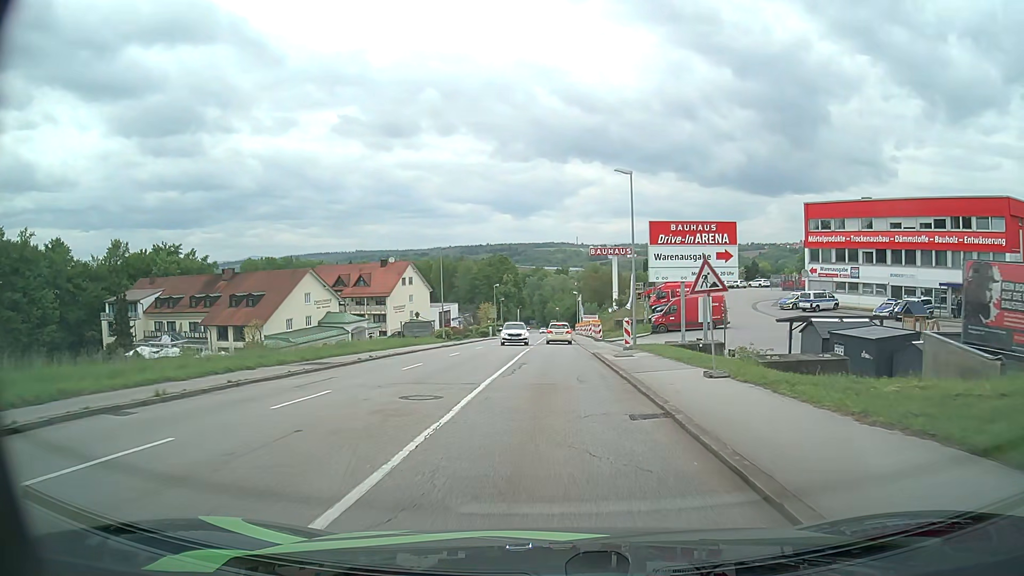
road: tertiary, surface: asphalt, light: Day
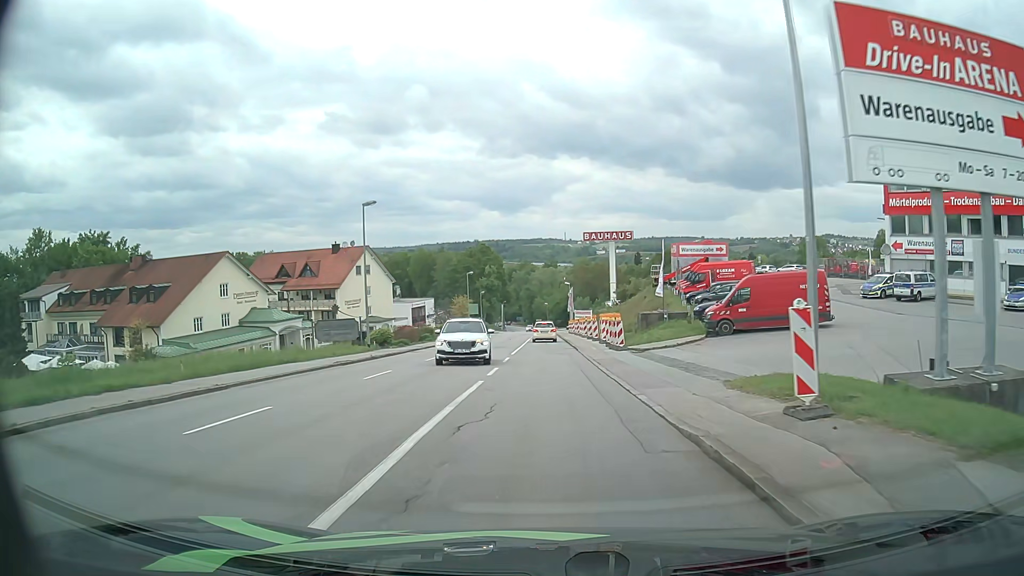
(+0.2, +21.4) m; +1°
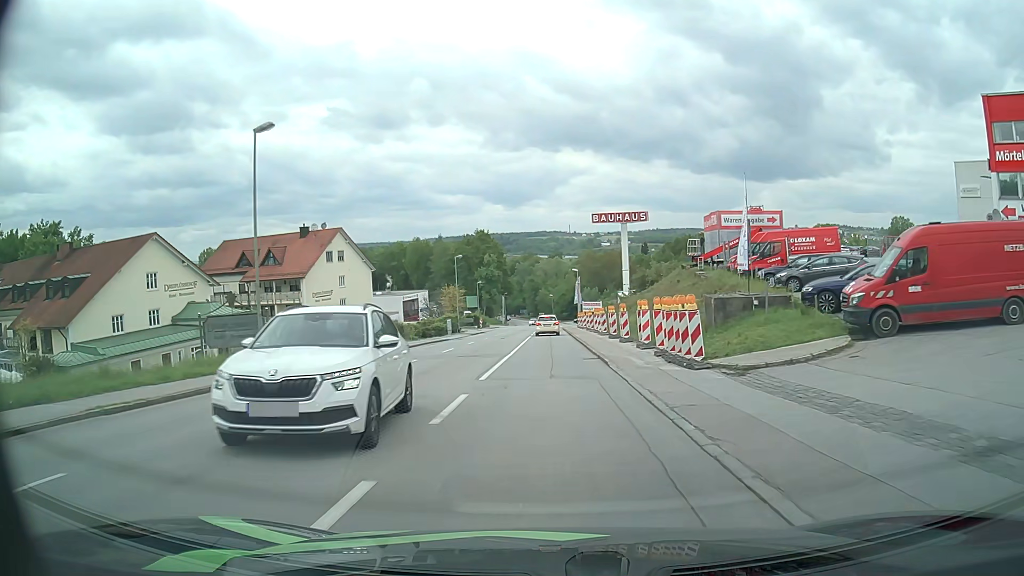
(0.0, +14.9) m; 0°
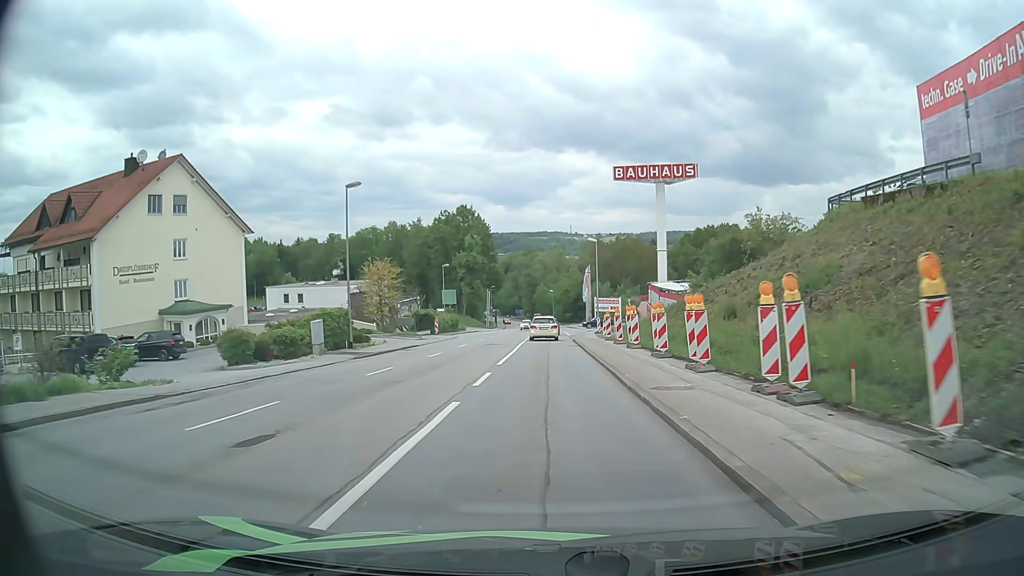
(+0.1, +39.0) m; 0°
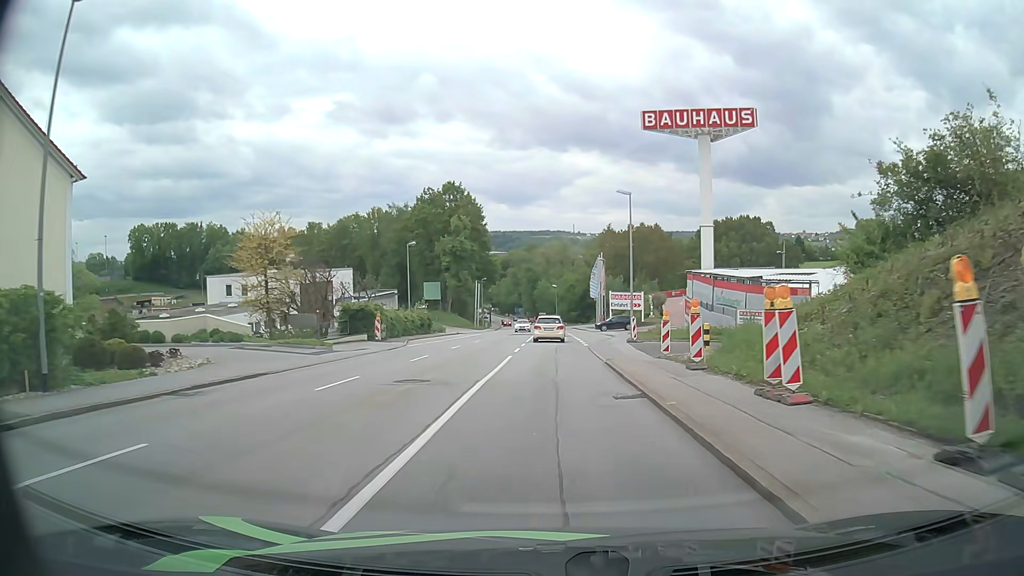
(0.0, +22.2) m; 0°
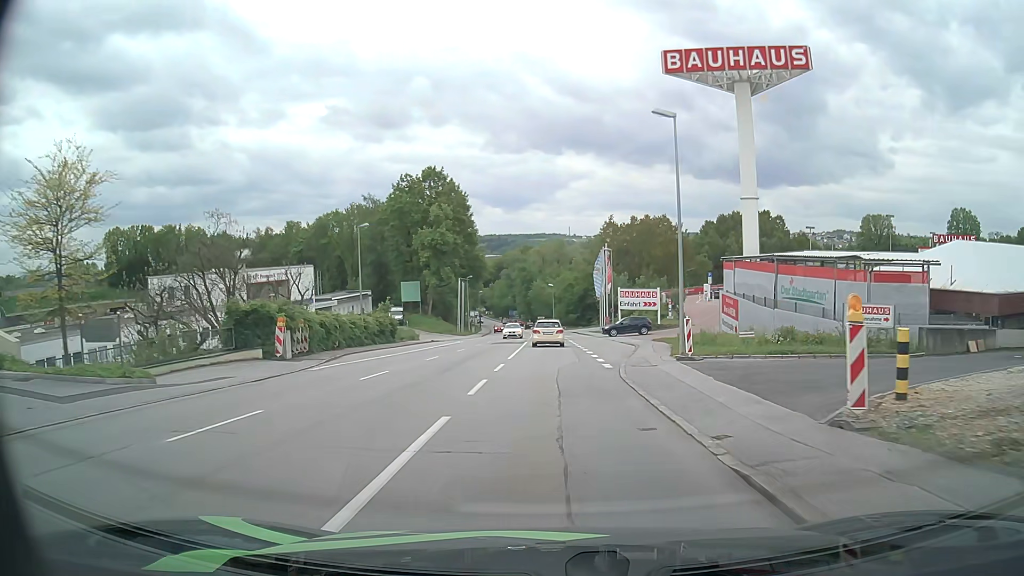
(0.0, +14.6) m; 0°
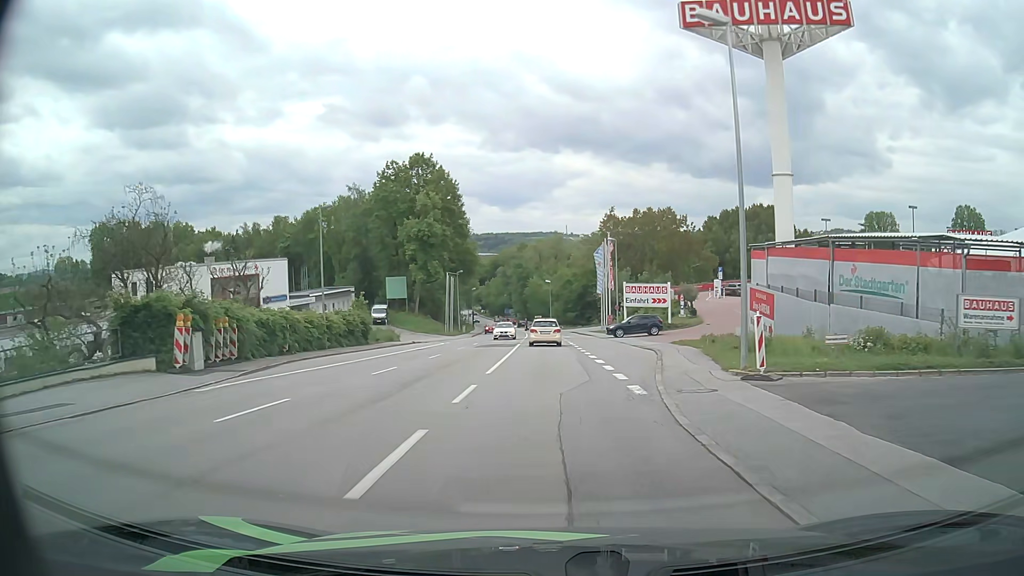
(0.0, +7.5) m; 0°
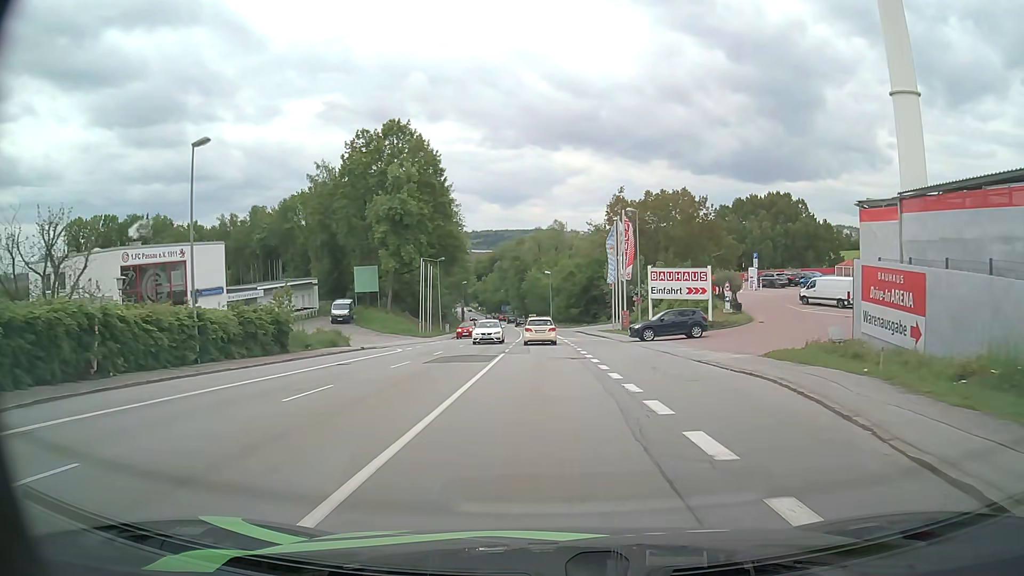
(0.0, +15.2) m; 0°
